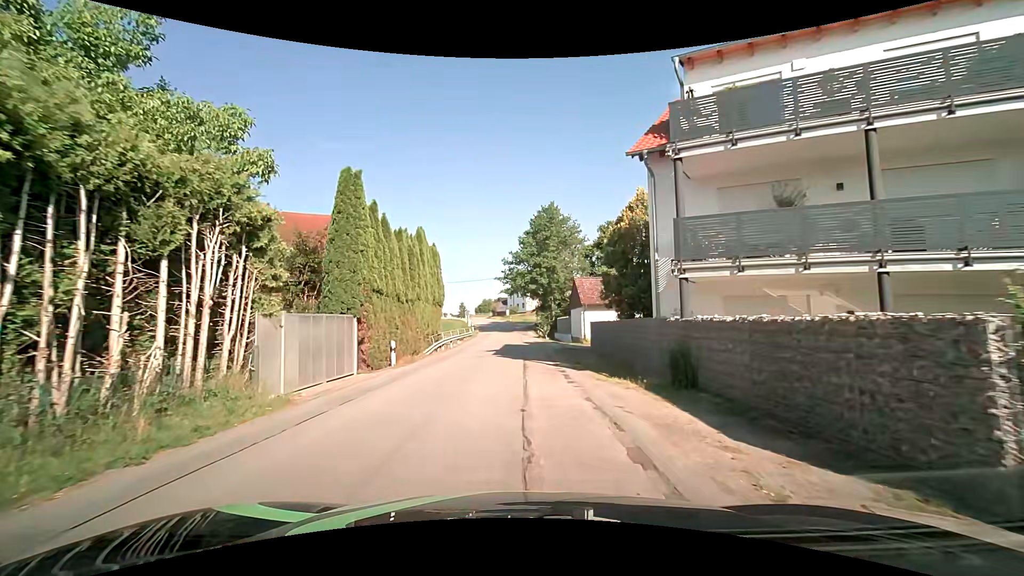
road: unclassified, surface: asphalt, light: Day
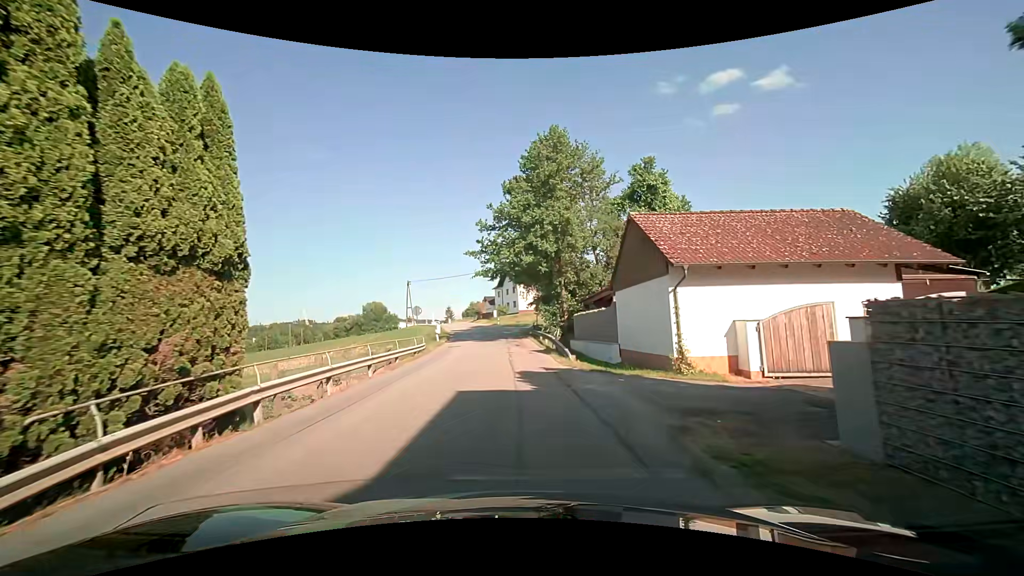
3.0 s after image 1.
(+0.4, +22.8) m; +1°
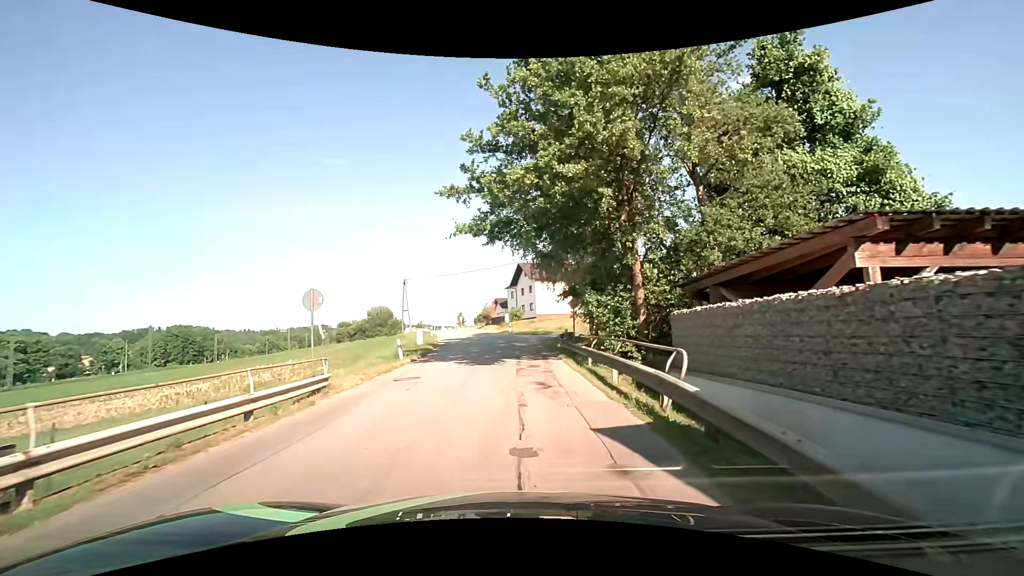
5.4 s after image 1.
(0.0, +17.4) m; -1°
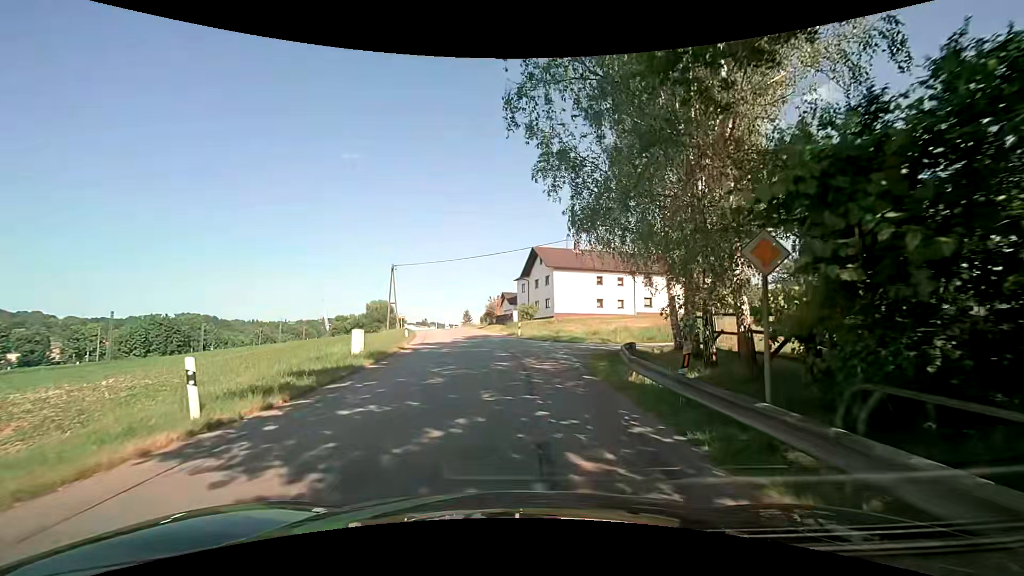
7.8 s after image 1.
(-0.2, +16.0) m; +1°
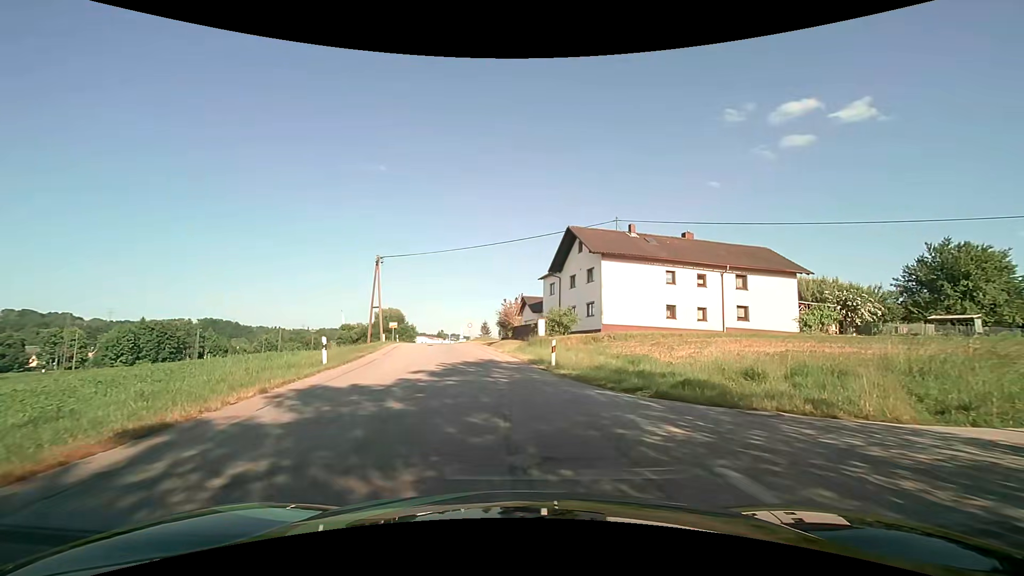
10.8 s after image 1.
(-0.8, +18.7) m; -4°
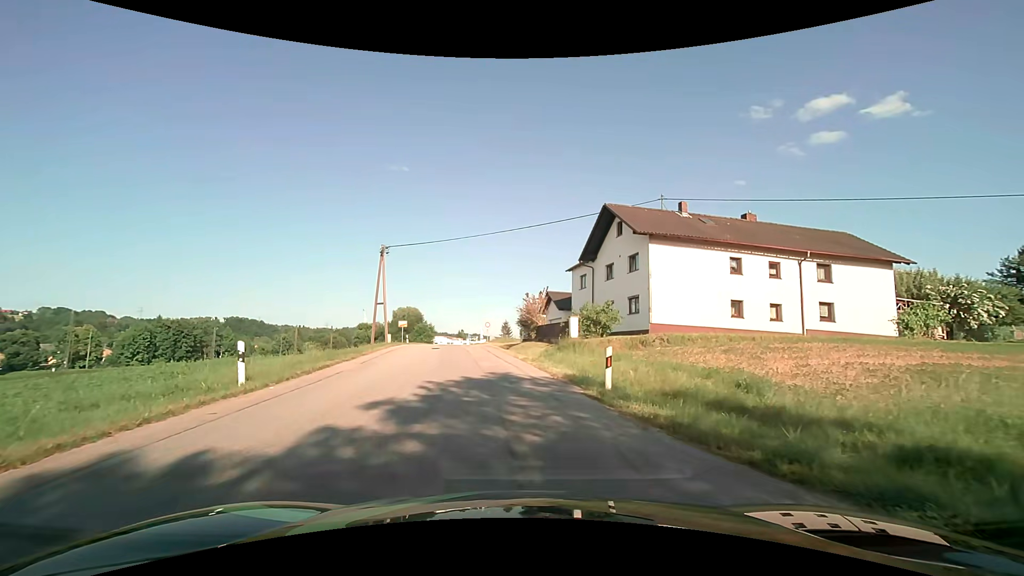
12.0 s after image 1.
(-0.2, +7.0) m; -2°
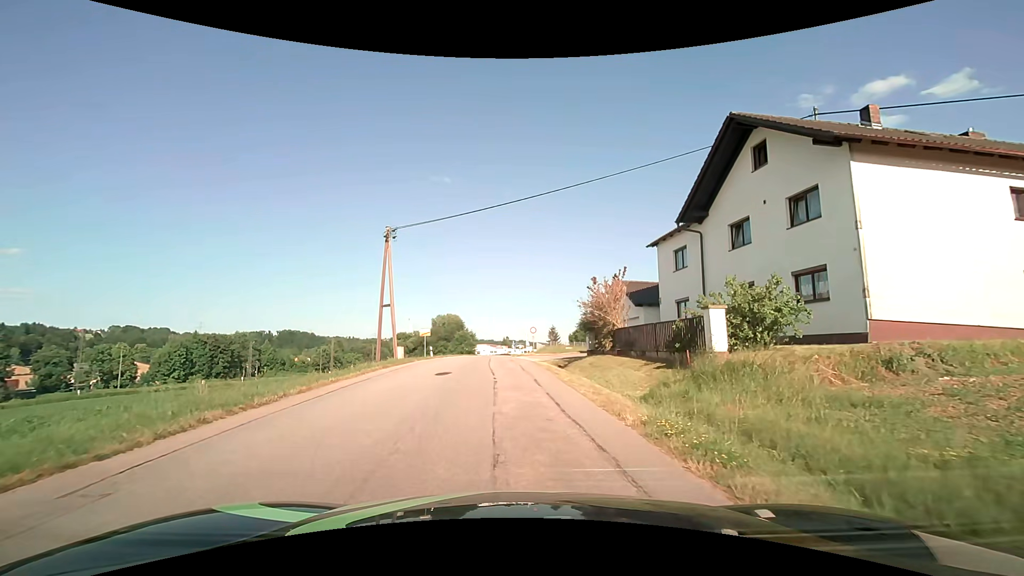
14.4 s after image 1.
(-0.7, +13.4) m; -5°
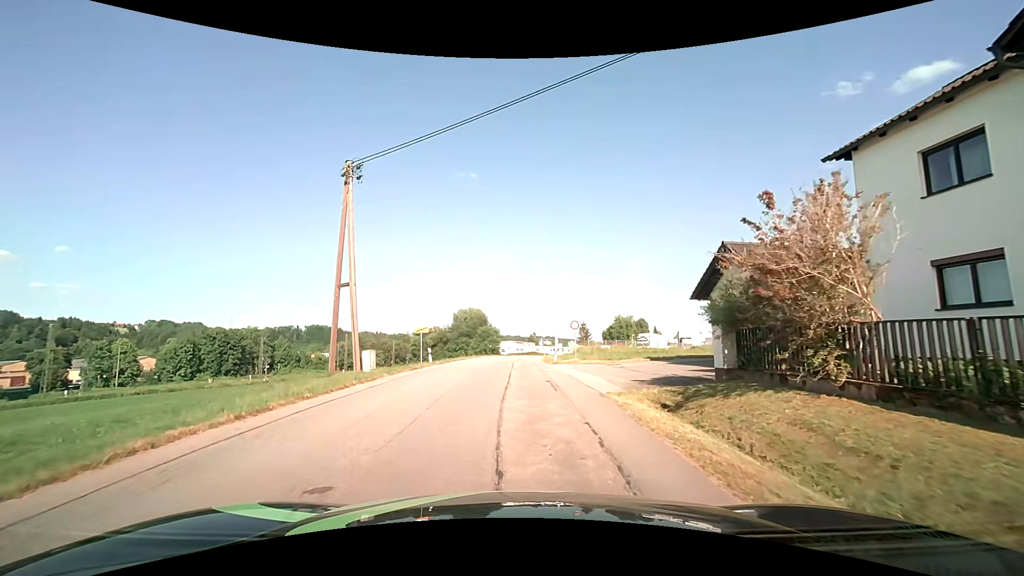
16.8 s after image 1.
(-0.6, +13.8) m; -3°
(0, +10) (0, +20) (0, +30) (0, +40) (0, +50) (+1, +60) (+2, +70) (+4, +80) (+6, +90) (+8, +99) m
